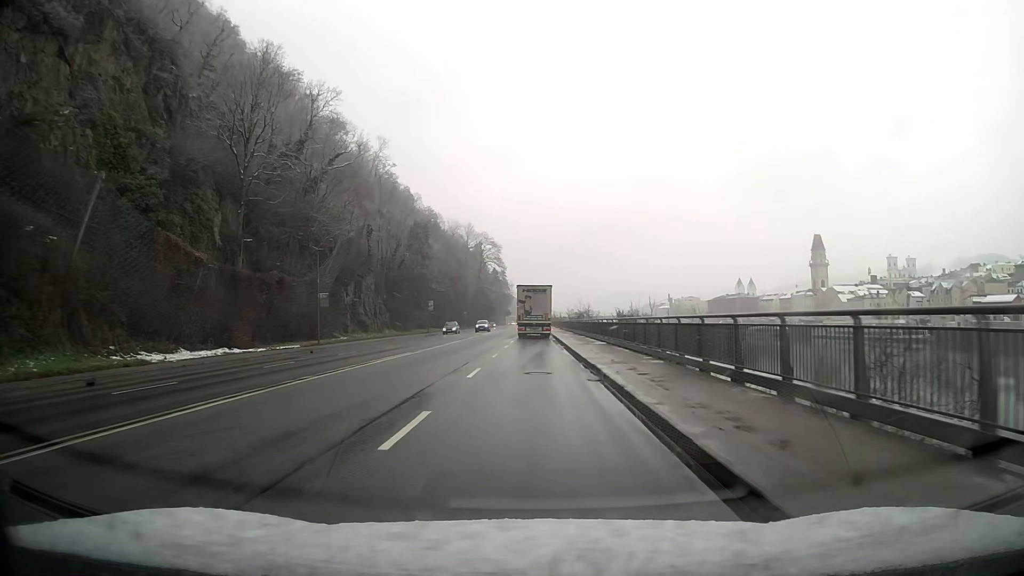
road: primary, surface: asphalt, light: Day
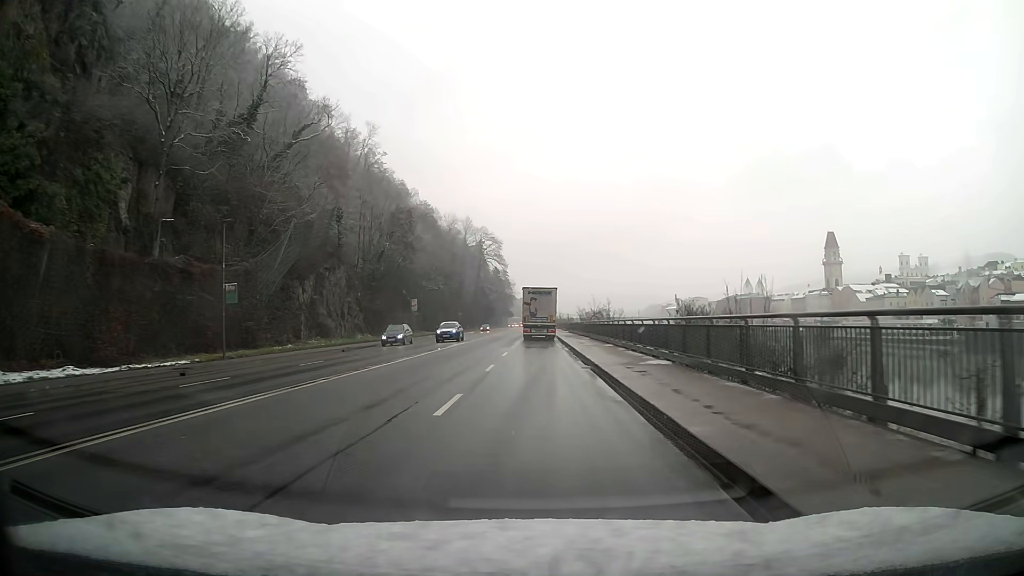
(0.0, +15.2) m; 0°
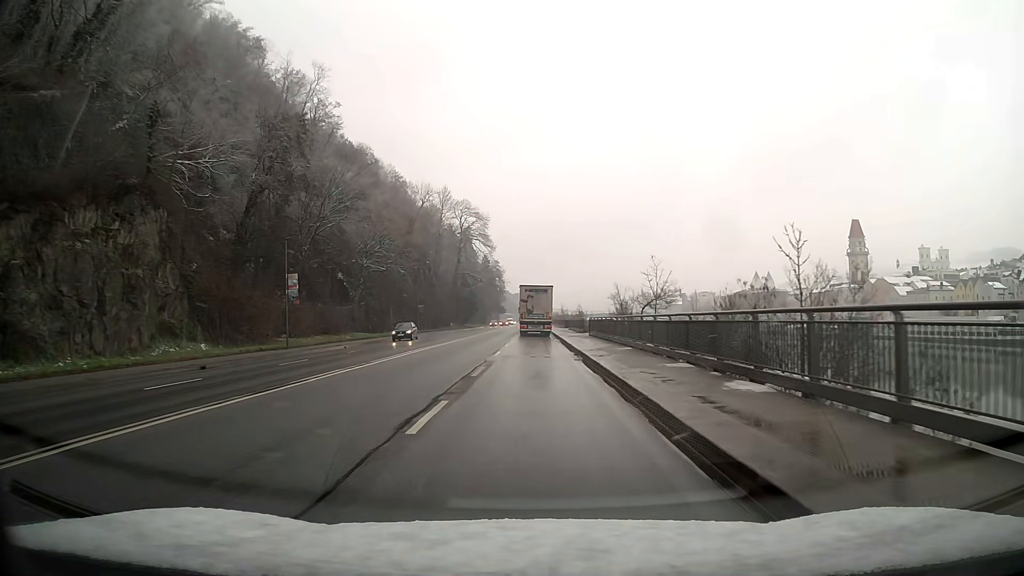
(+0.1, +38.0) m; 0°
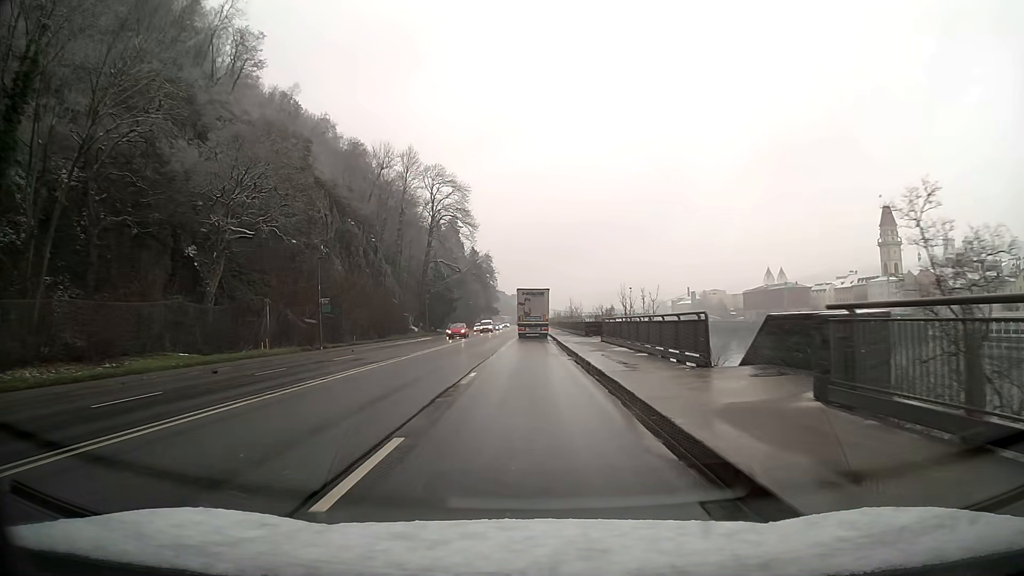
(+0.1, +38.1) m; 0°
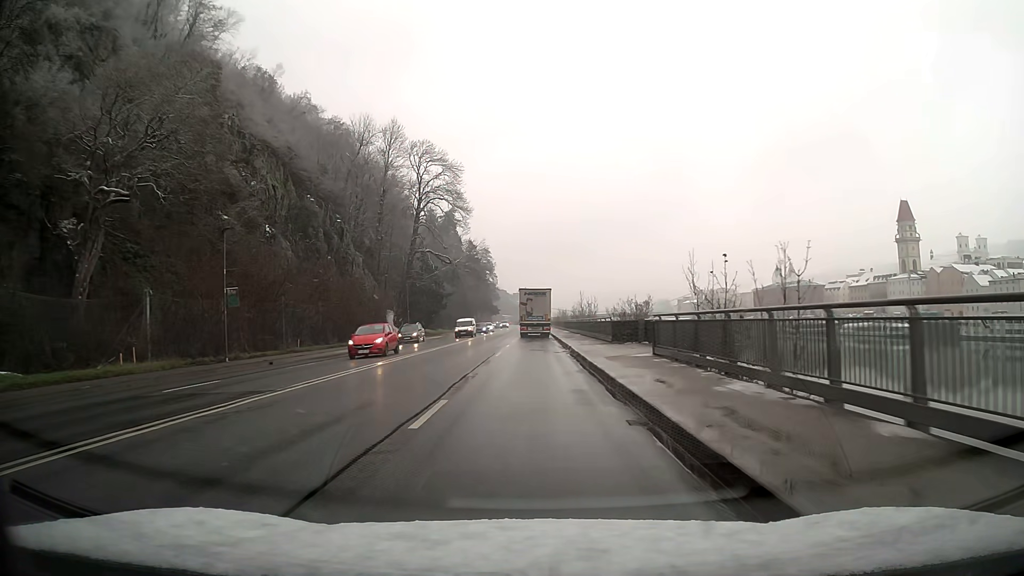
(0.0, +15.3) m; 0°
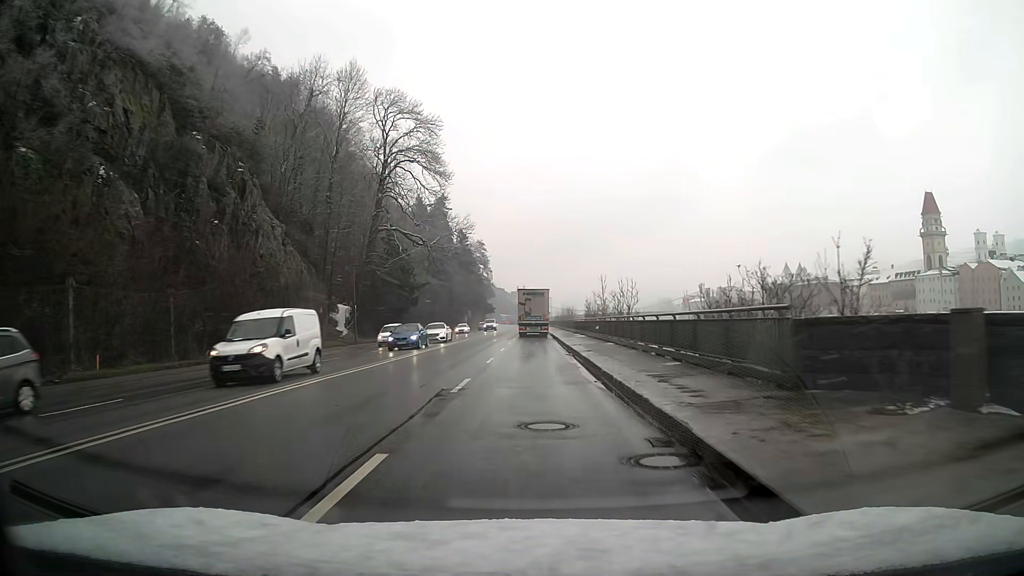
(0.0, +23.0) m; 0°
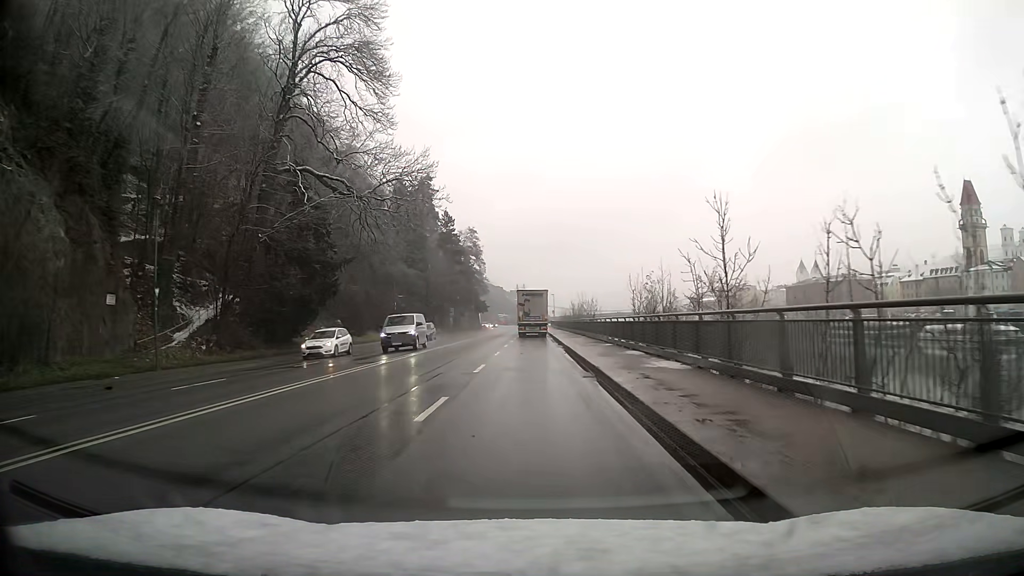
(0.0, +30.7) m; 0°
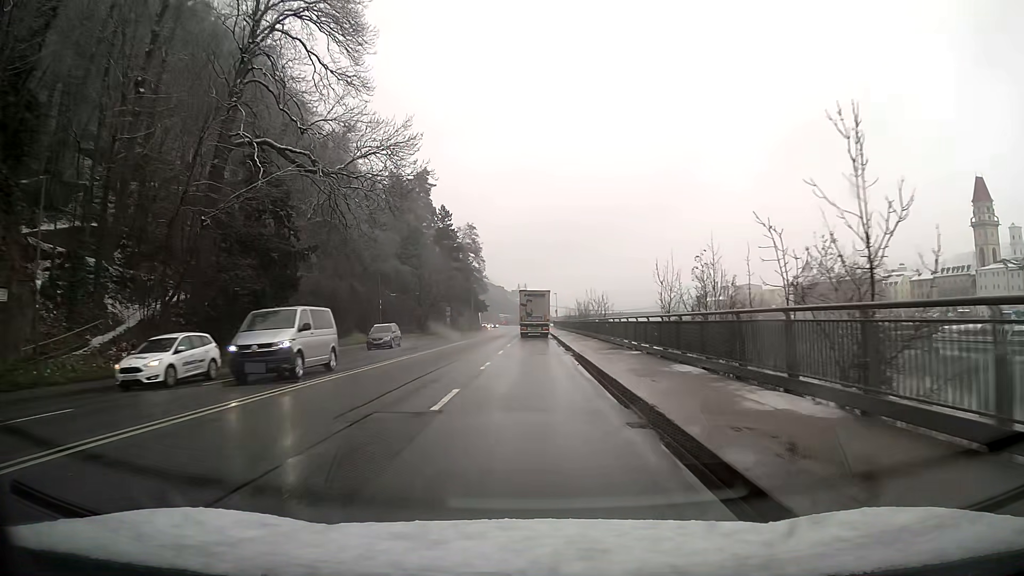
(0.0, +7.7) m; 0°
